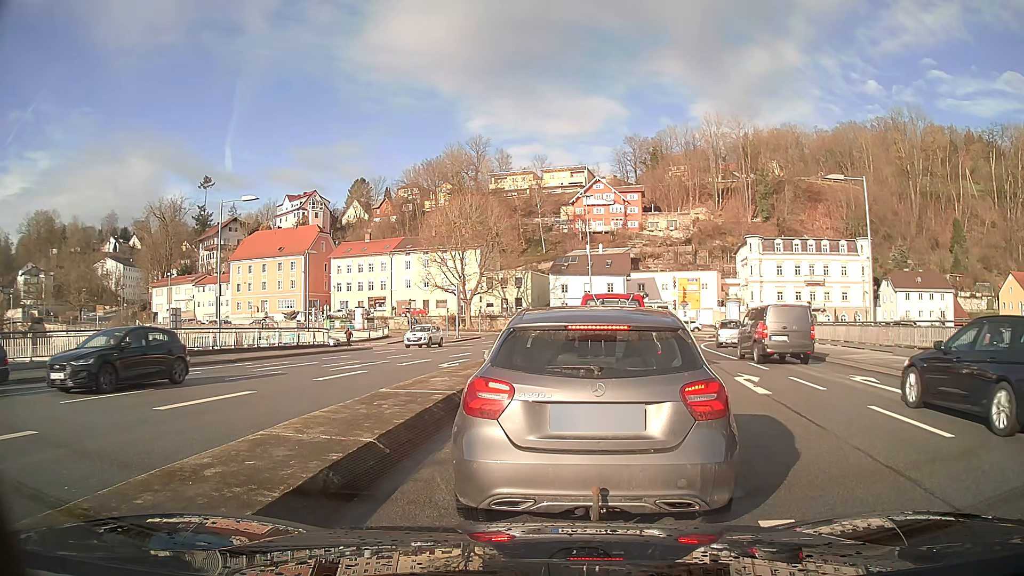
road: primary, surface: asphalt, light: Day
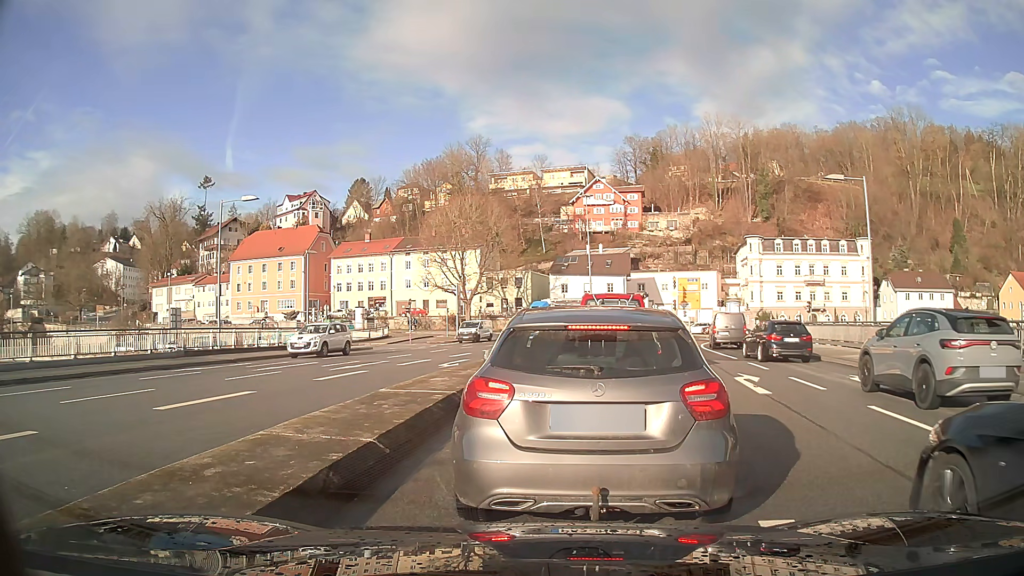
(0.0, 0.0) m; 0°
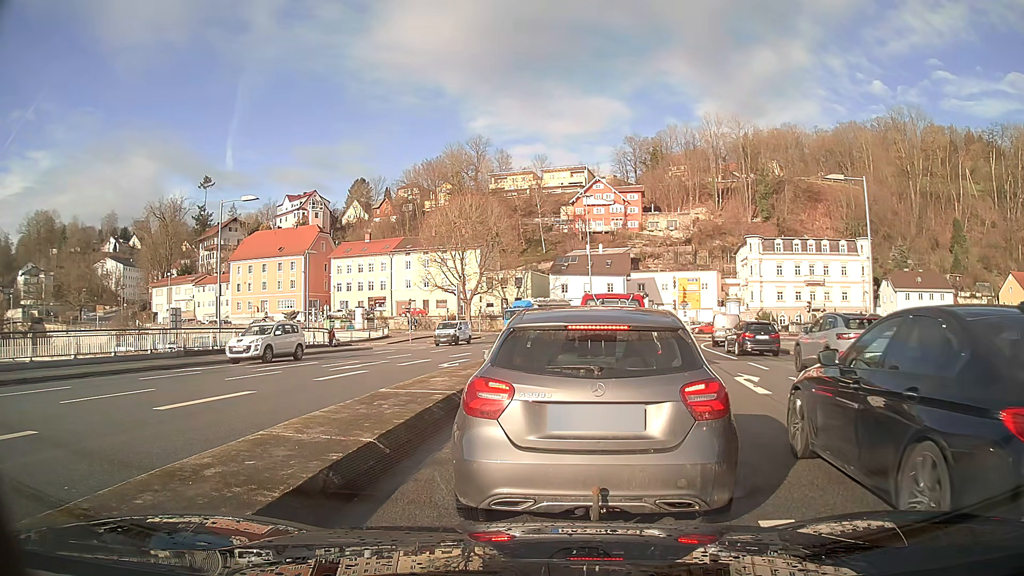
(0.0, 0.0) m; 0°
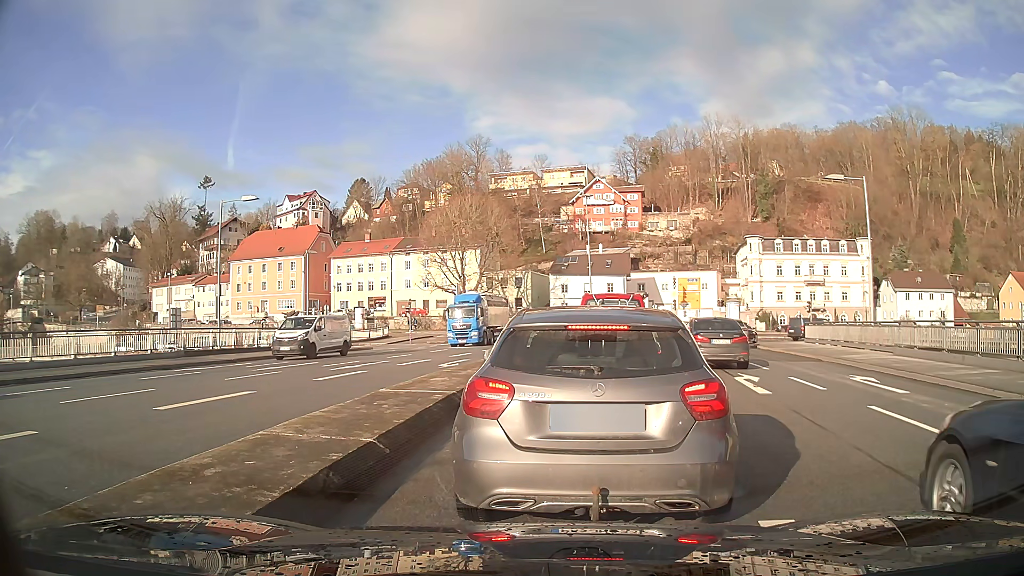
(0.0, 0.0) m; 0°
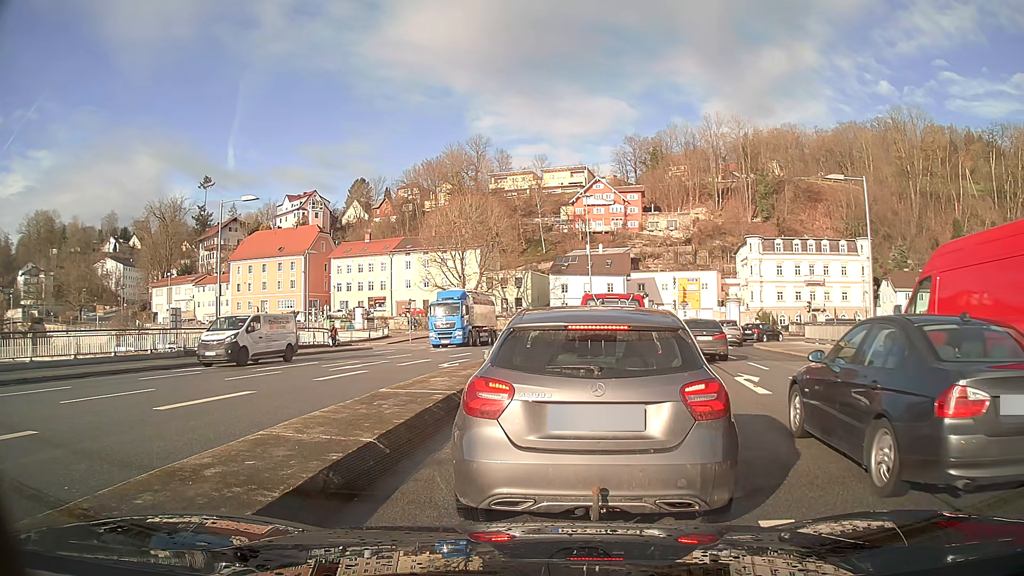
(0.0, 0.0) m; 0°
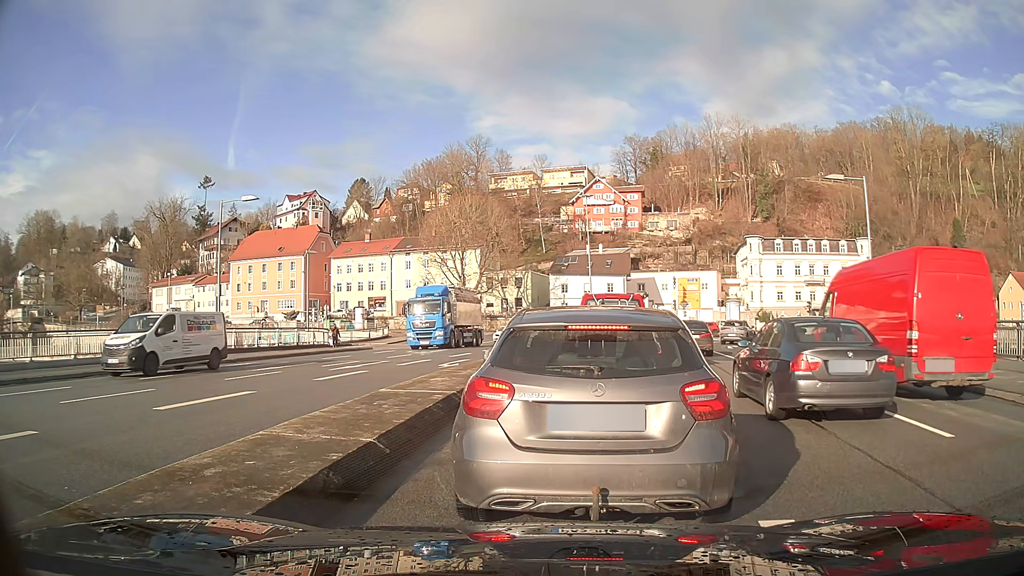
(0.0, 0.0) m; 0°
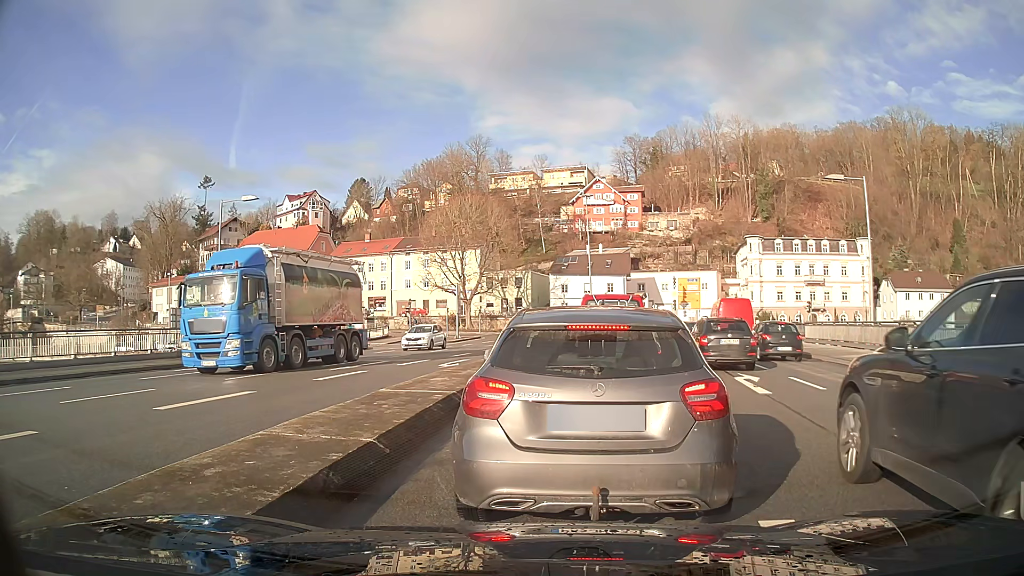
(0.0, 0.0) m; 0°
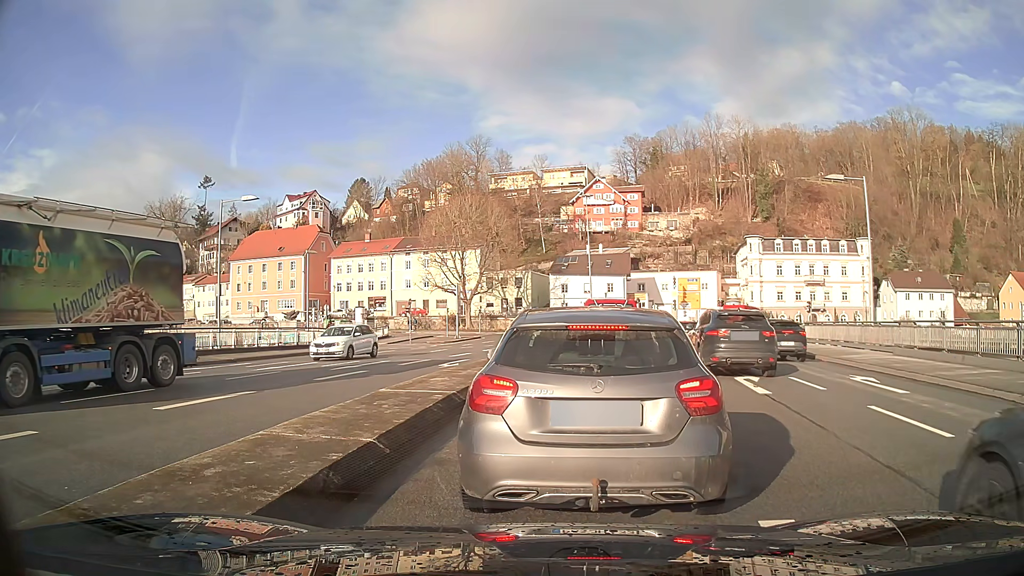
(0.0, 0.0) m; 0°
